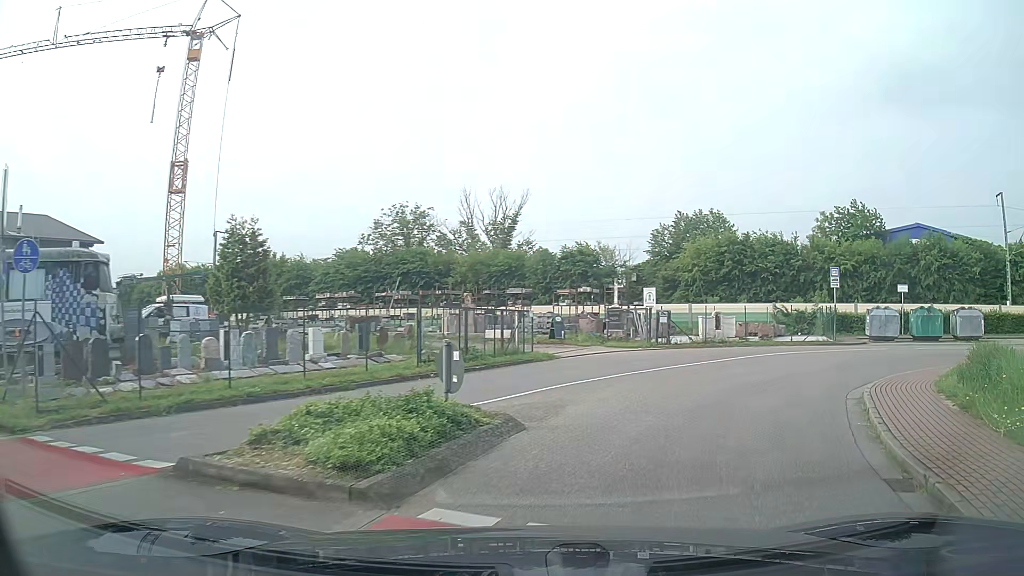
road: unclassified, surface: asphalt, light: Day
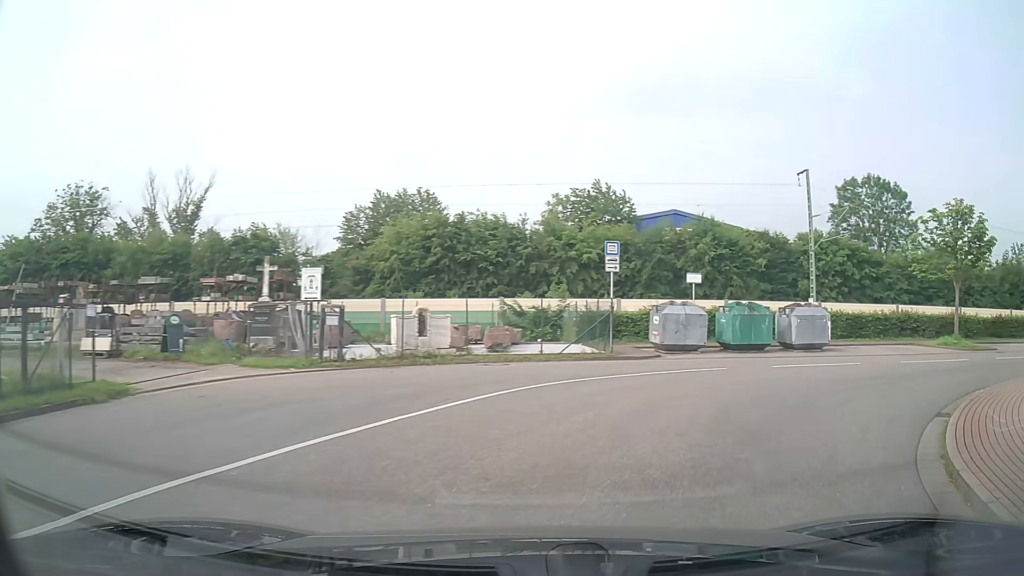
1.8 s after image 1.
(+2.1, +10.7) m; +24°
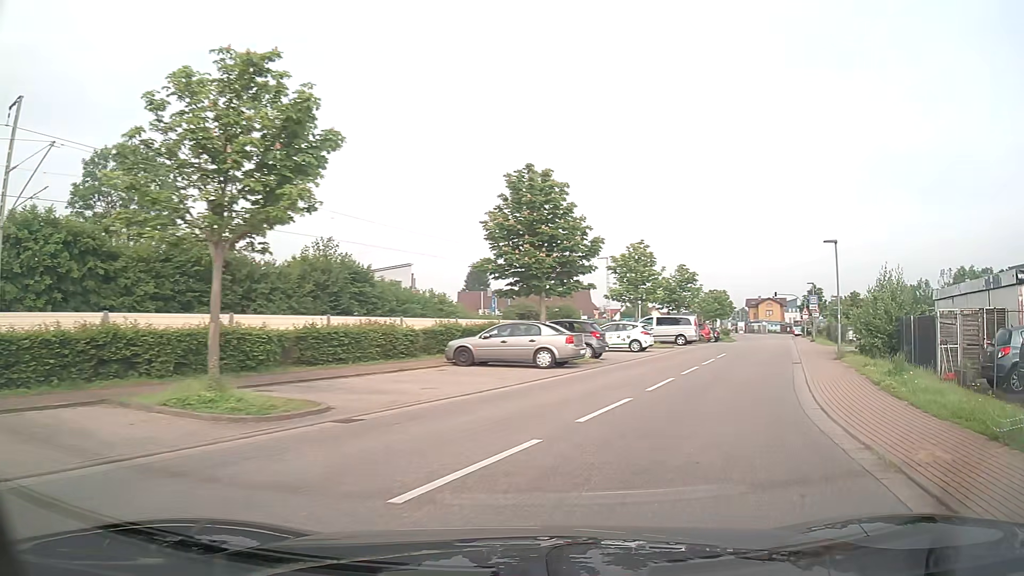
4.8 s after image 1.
(+9.4, +14.6) m; +61°
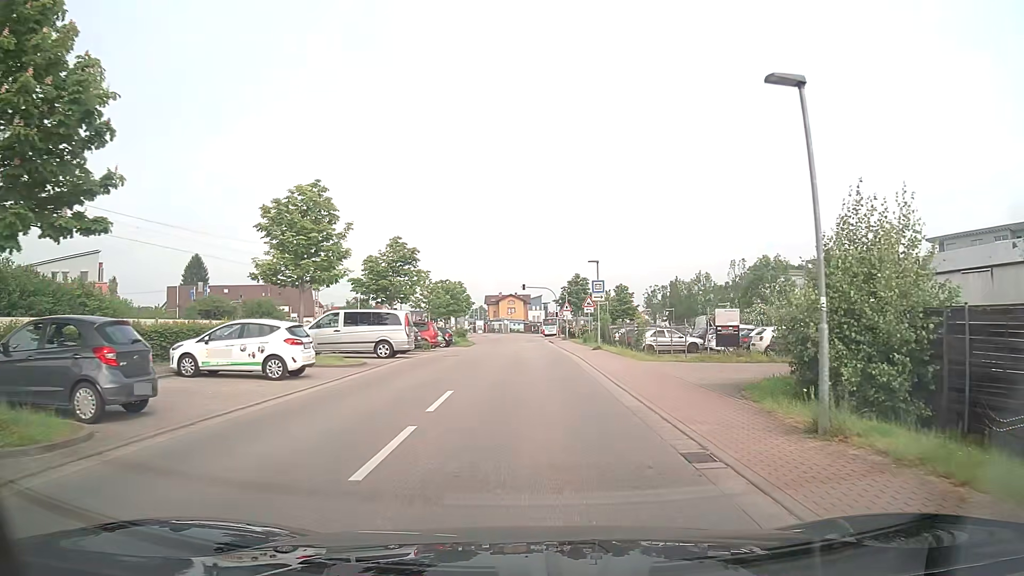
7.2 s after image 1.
(+4.8, +16.1) m; +24°
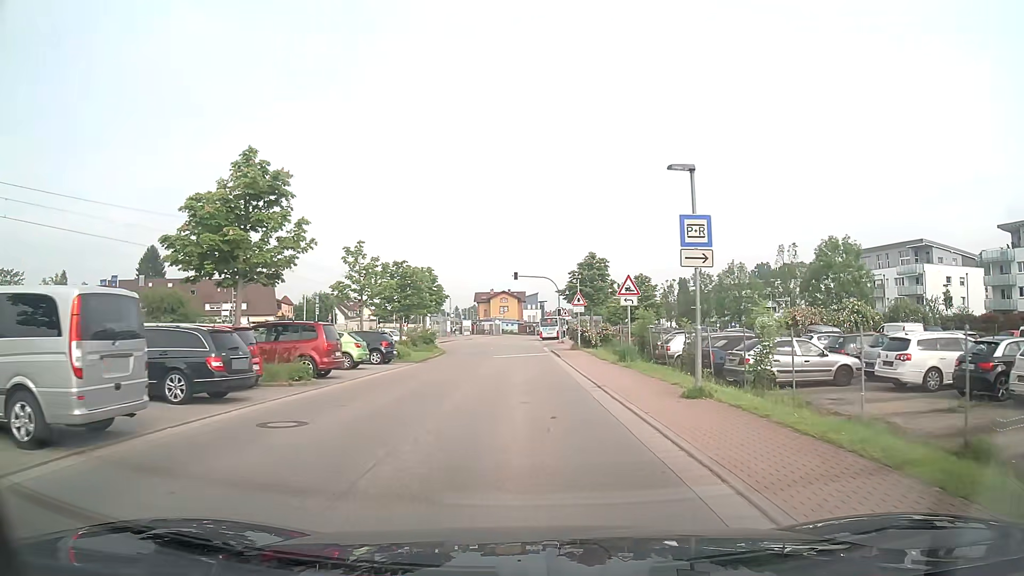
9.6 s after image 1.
(+0.1, +19.6) m; +1°
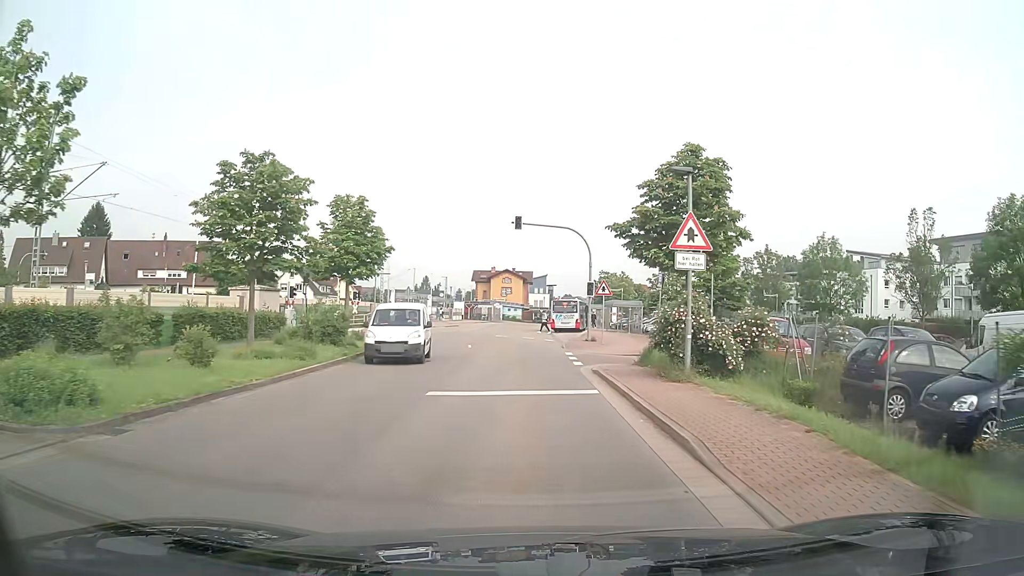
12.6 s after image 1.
(-0.2, +25.0) m; -1°
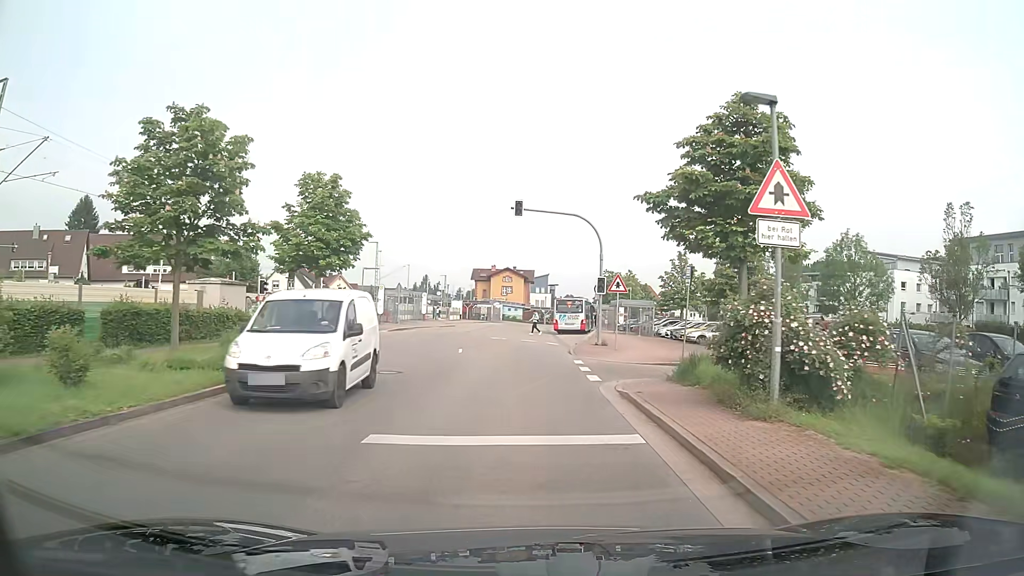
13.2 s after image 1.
(0.0, +4.6) m; 0°
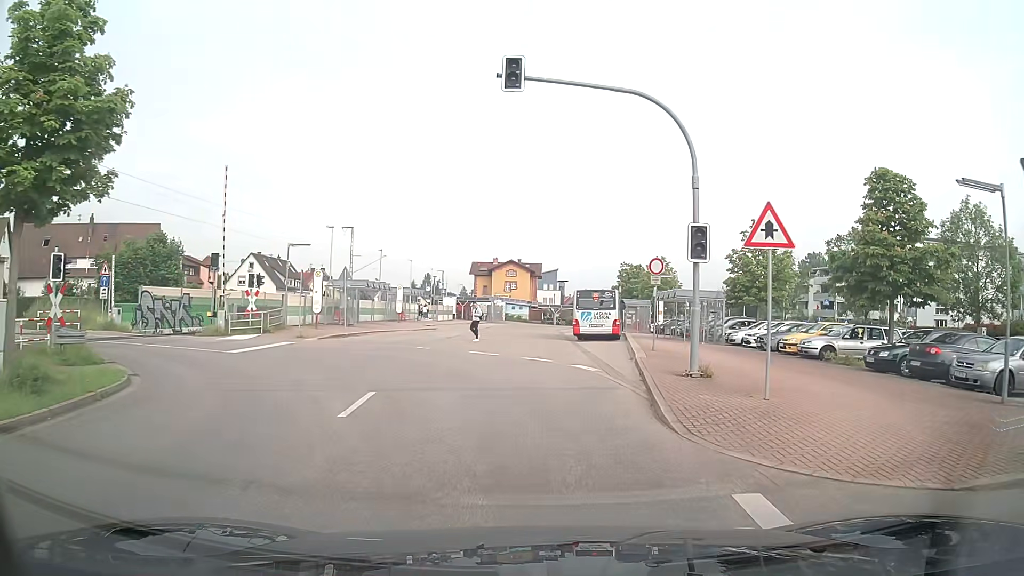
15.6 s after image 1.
(0.0, +16.9) m; -1°
(0, +10) (-3, +19) (-11, +25) (-21, +26) (-31, +26) (-41, +26) (-51, +27) (-61, +26) (-71, +25) (-80, +21) m
